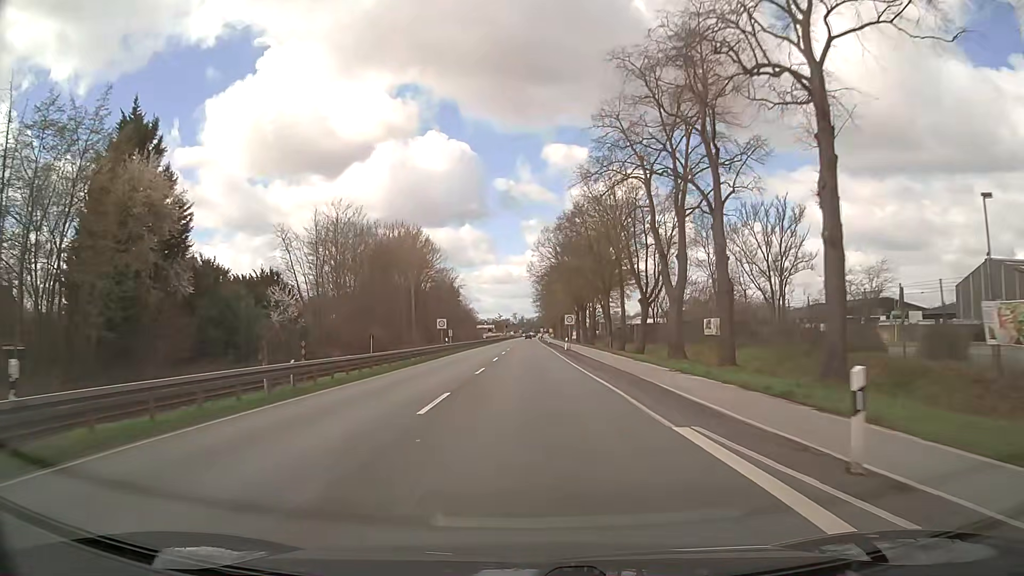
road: primary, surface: asphalt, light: Day
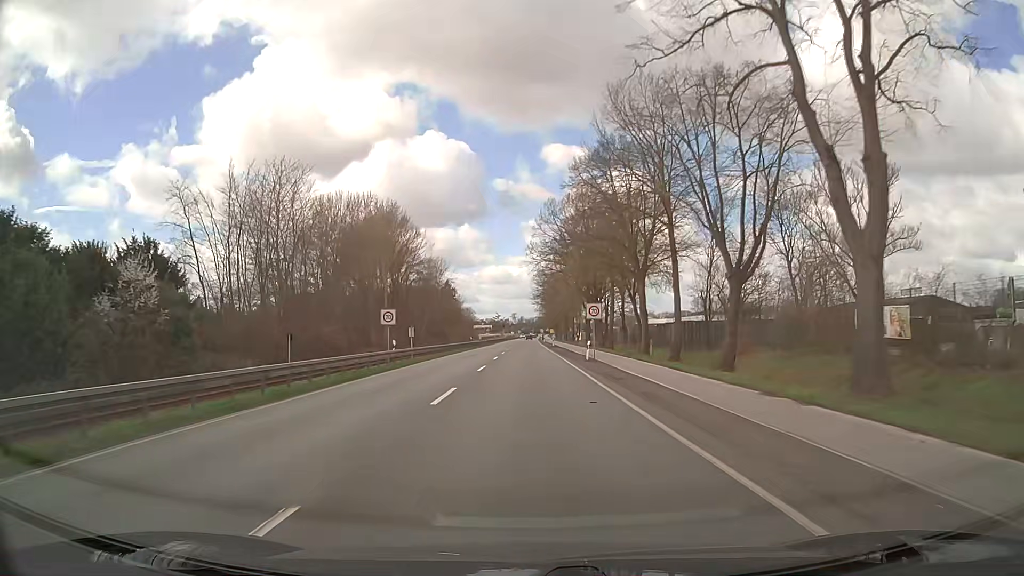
(+0.1, +22.3) m; +1°
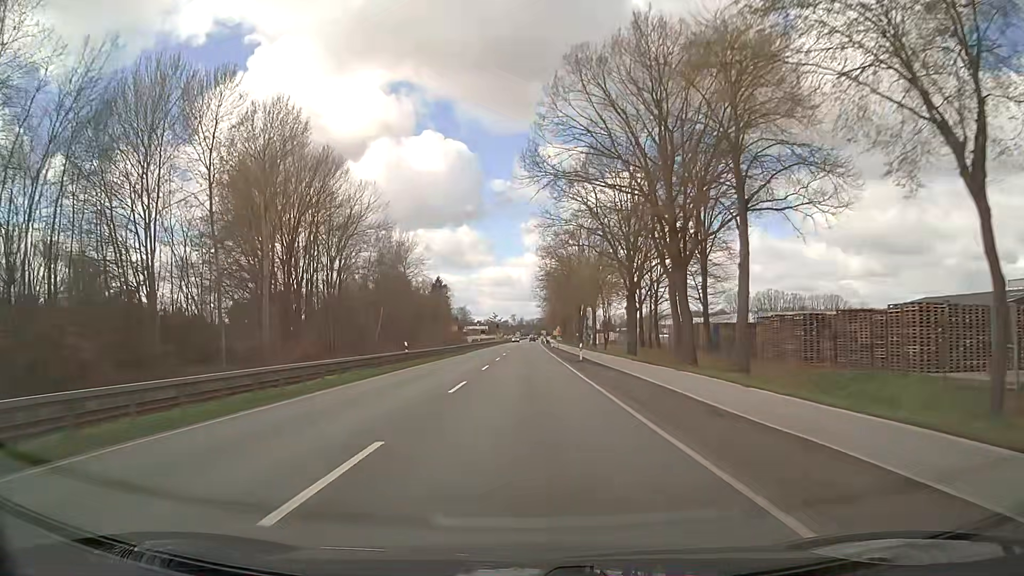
(-0.3, +44.6) m; 0°
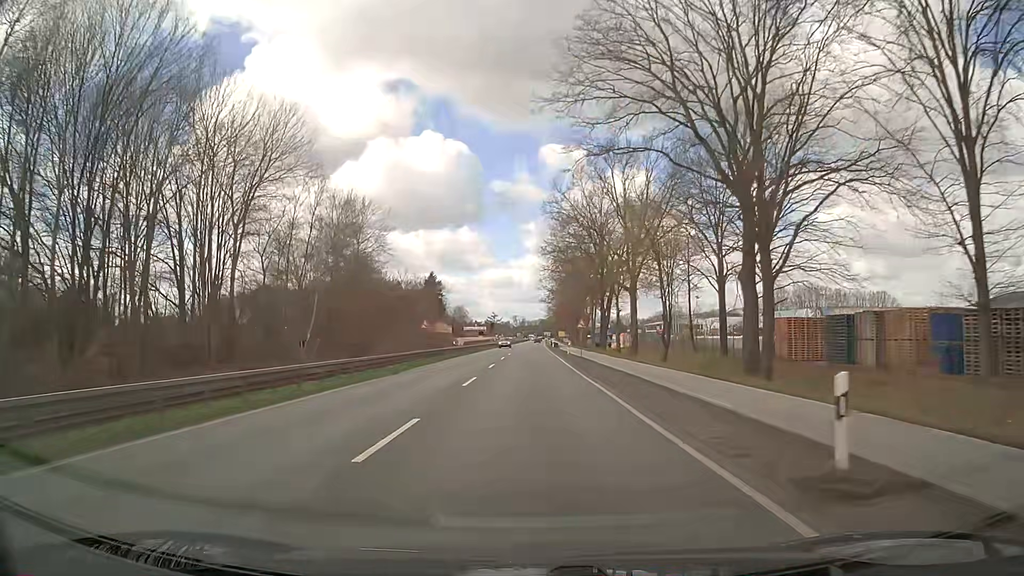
(-0.1, +33.4) m; 0°
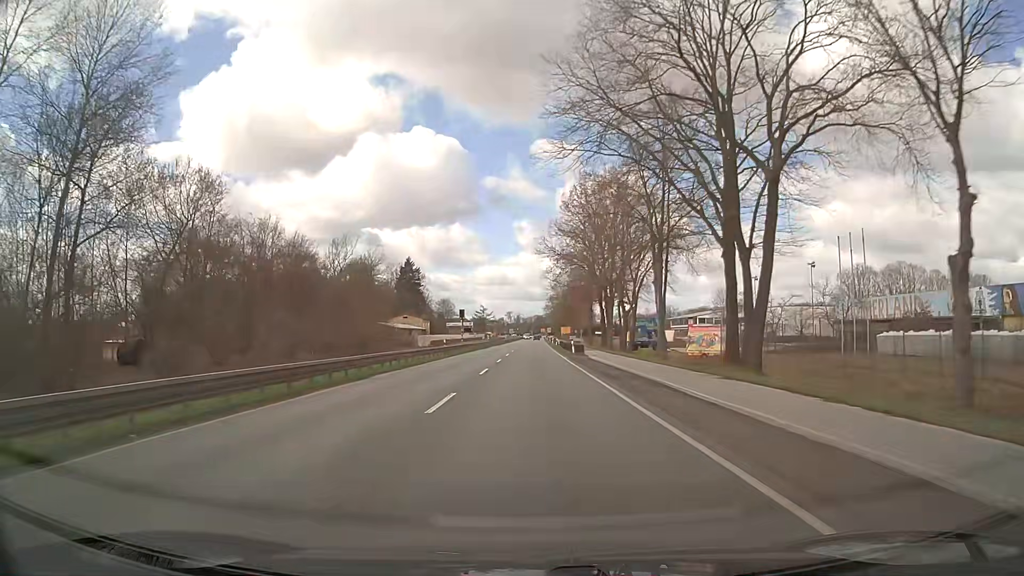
(0.0, +55.6) m; 0°
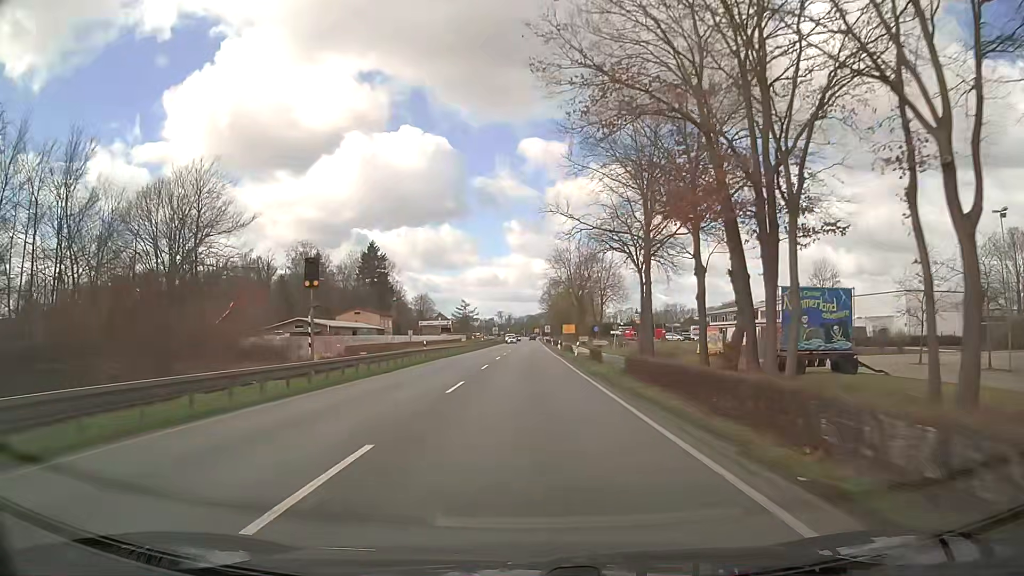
(+0.7, +55.6) m; +1°
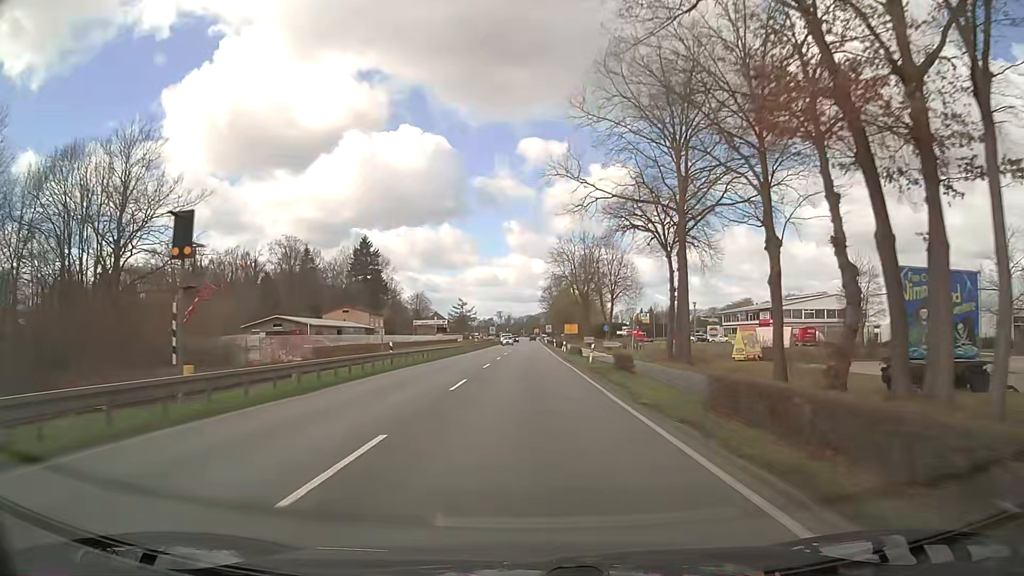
(0.0, +11.1) m; 0°
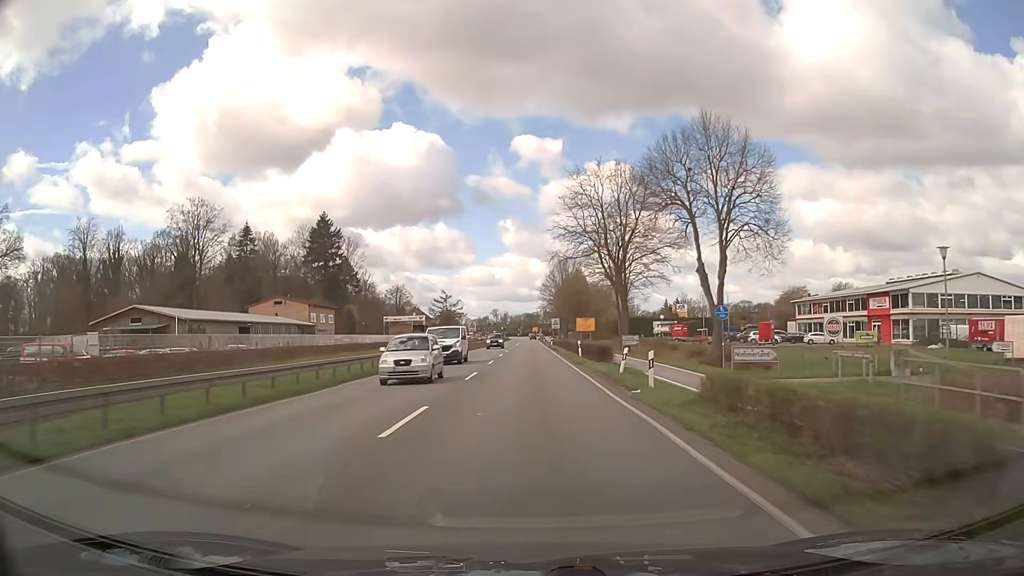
(-0.1, +44.5) m; 0°
(0, +10) (0, +20) (0, +30) (0, +40) (0, +50) (0, +60) (0, +70) (0, +80) (0, +90) (0, +100) m
